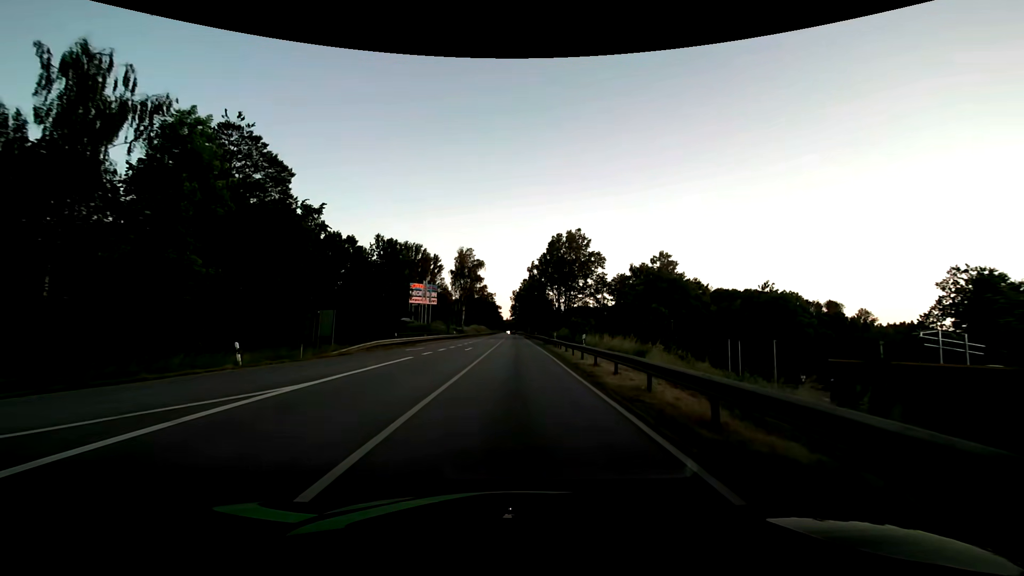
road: primary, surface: asphalt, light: Day
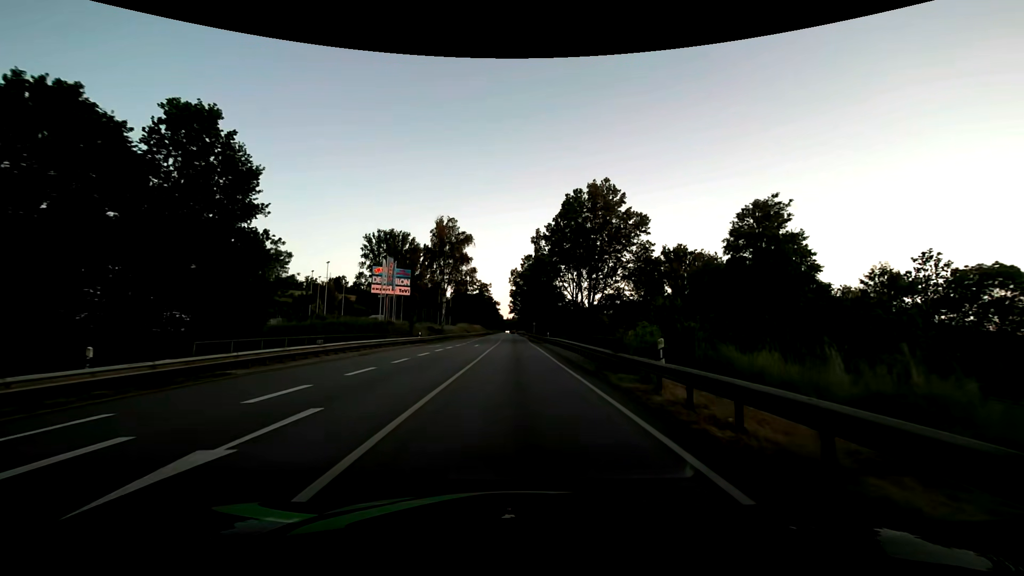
(-0.1, +30.6) m; 0°
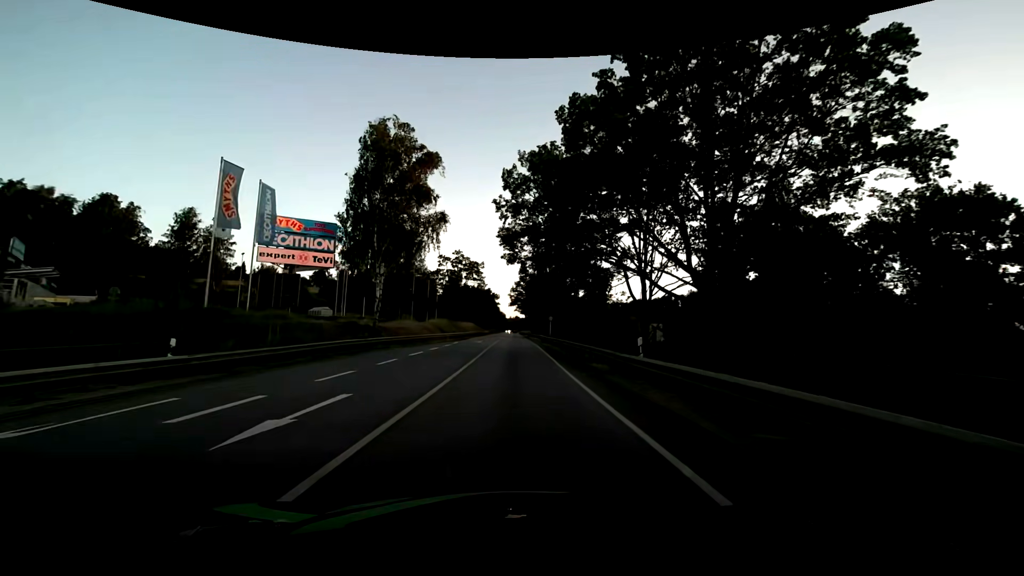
(-0.1, +38.3) m; 0°
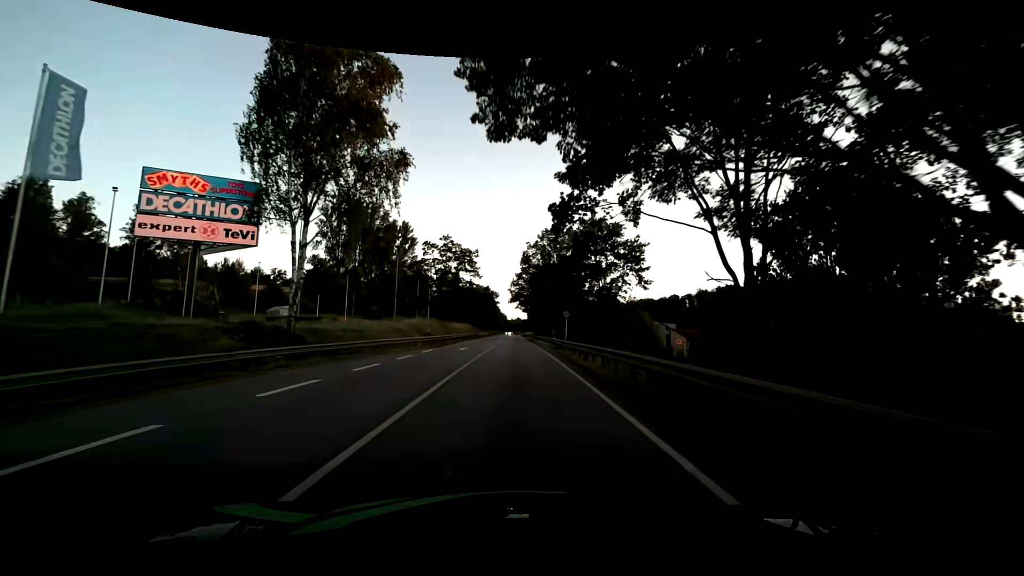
(0.0, +15.3) m; 0°
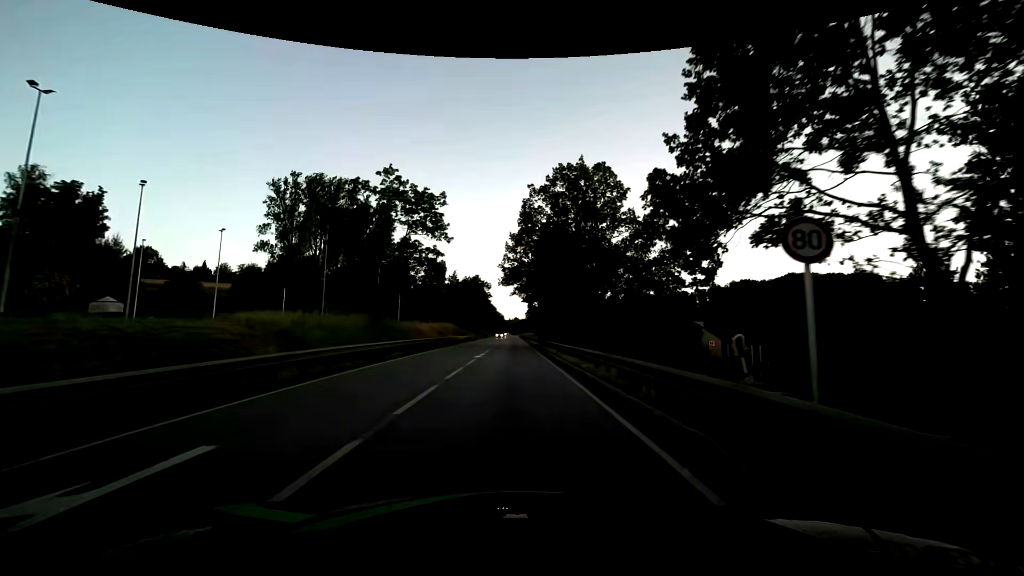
(0.0, +30.7) m; 0°
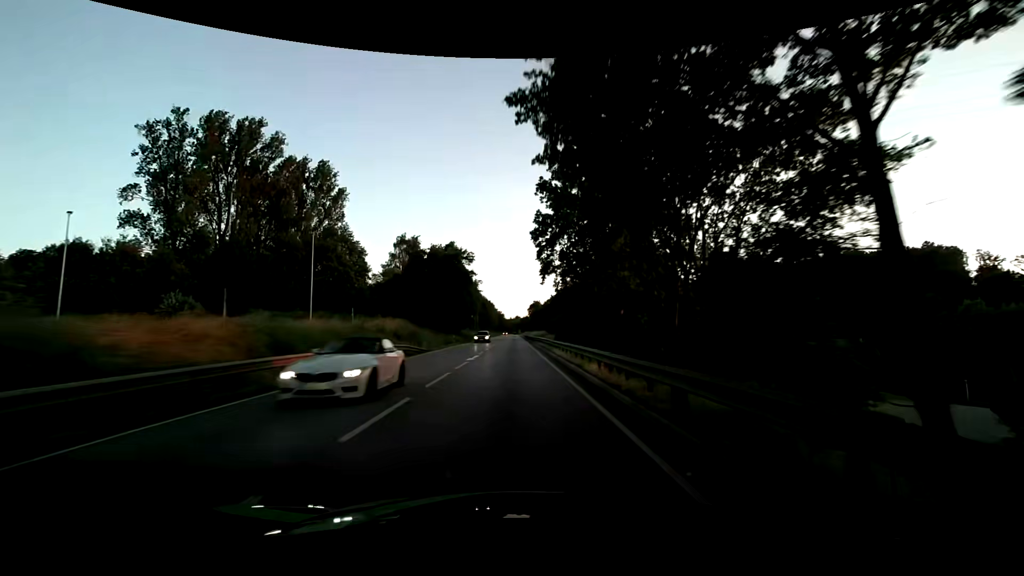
(-0.1, +44.2) m; 0°
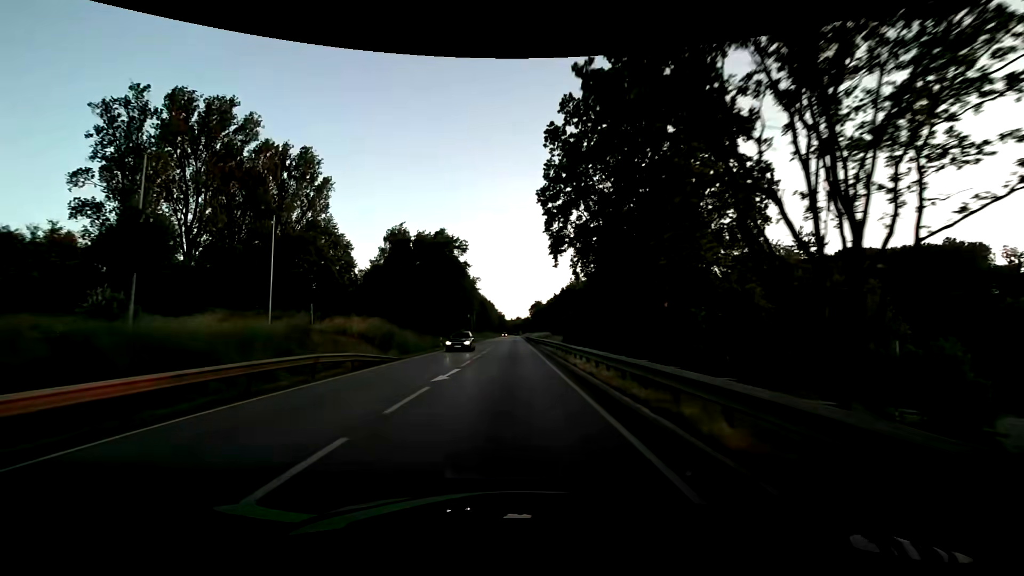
(0.0, +9.9) m; 0°
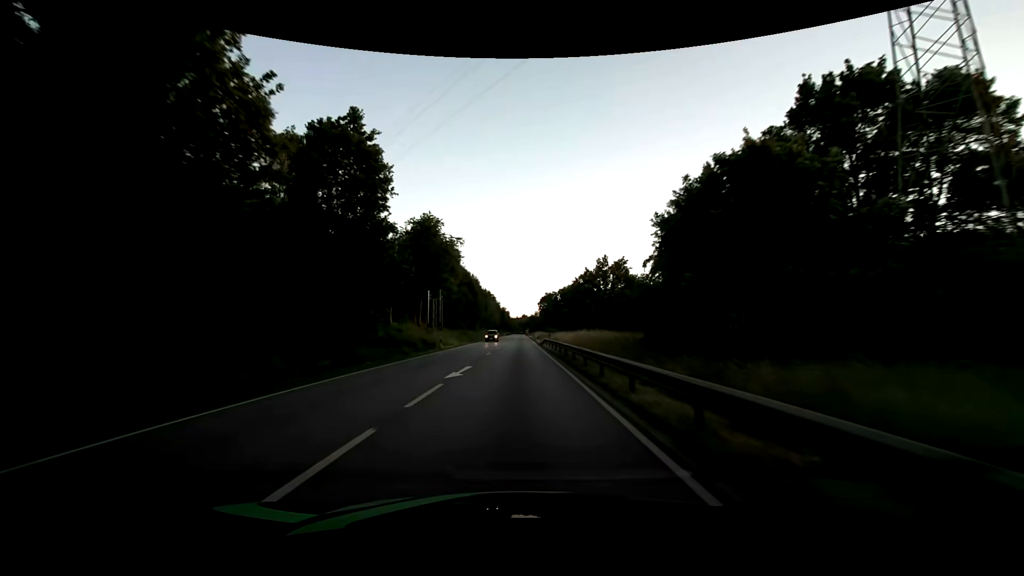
(-0.9, +54.2) m; -1°
(0, +10) (0, +20) (0, +30) (0, +40) (0, +50) (0, +60) (0, +70) (0, +80) (0, +90) (0, +100) m
